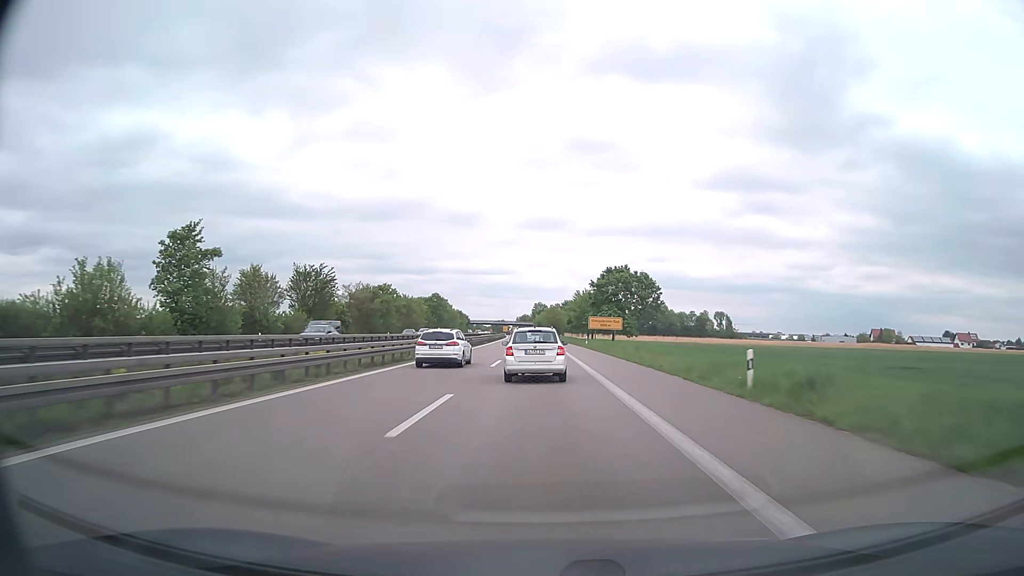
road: trunk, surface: asphalt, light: Day
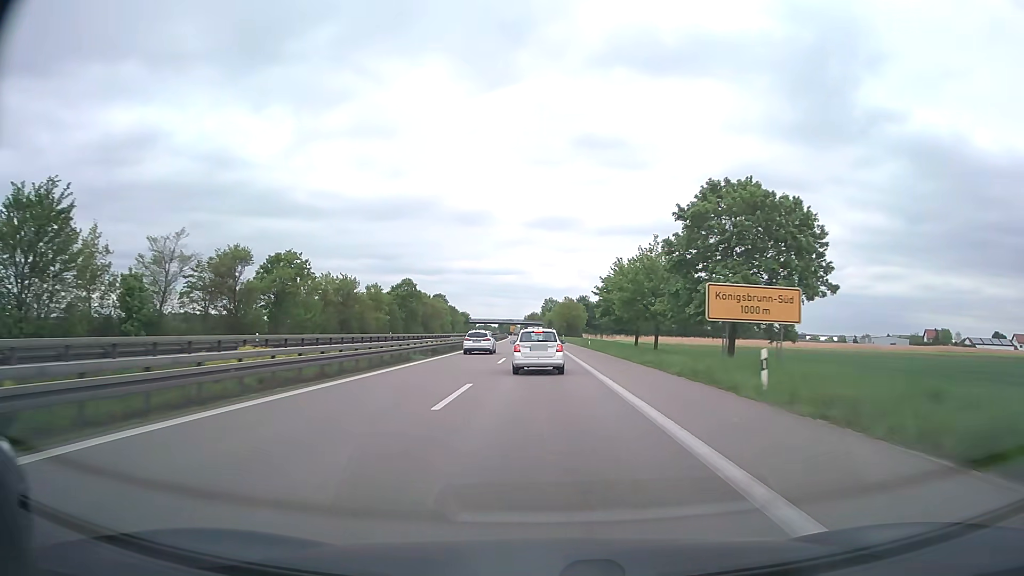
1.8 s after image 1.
(-0.3, +51.1) m; -1°
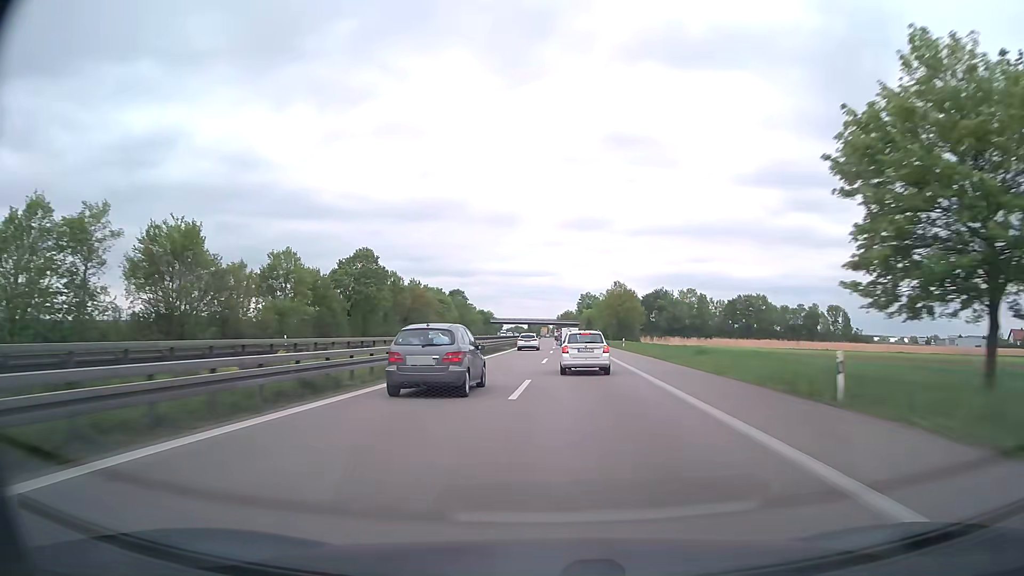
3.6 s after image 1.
(-1.0, +51.9) m; -3°
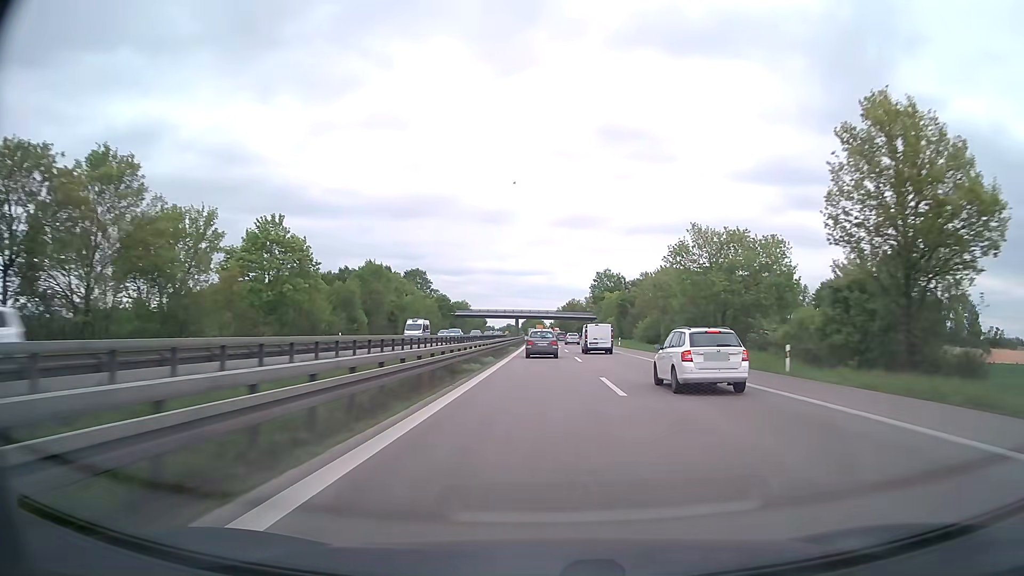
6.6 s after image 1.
(-0.2, +89.9) m; 0°
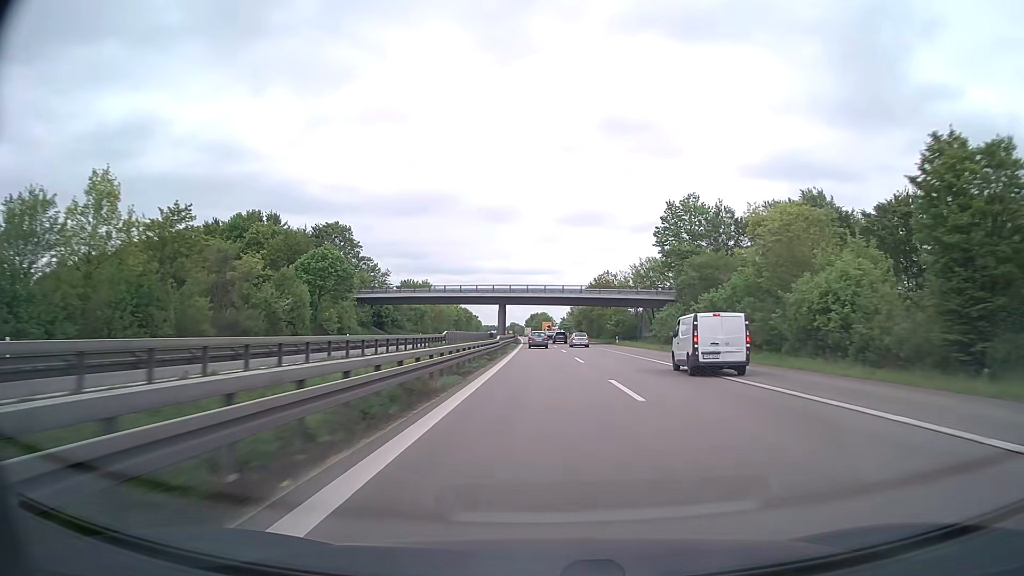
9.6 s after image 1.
(-0.4, +91.3) m; -1°
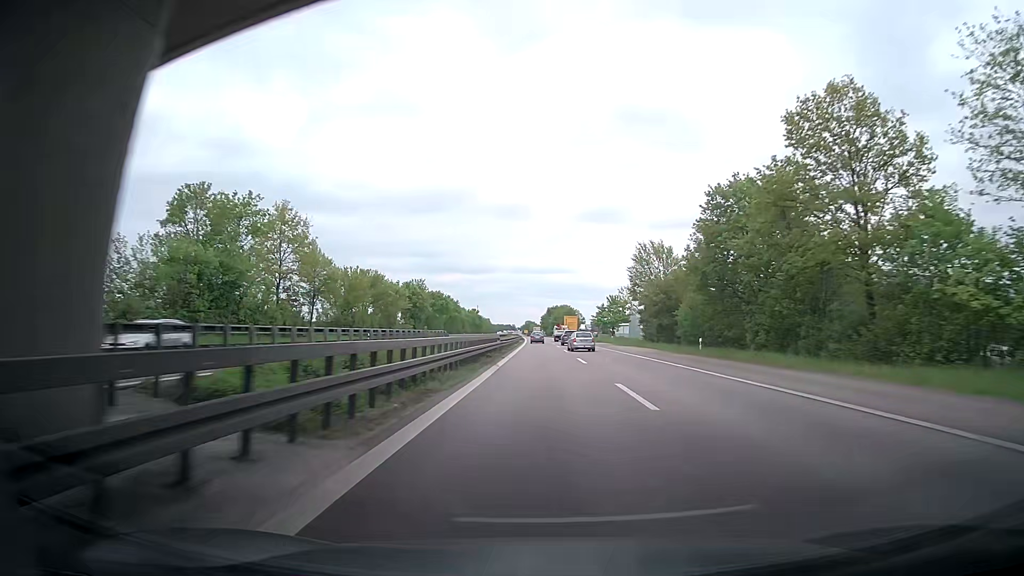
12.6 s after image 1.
(-1.1, +91.9) m; -2°
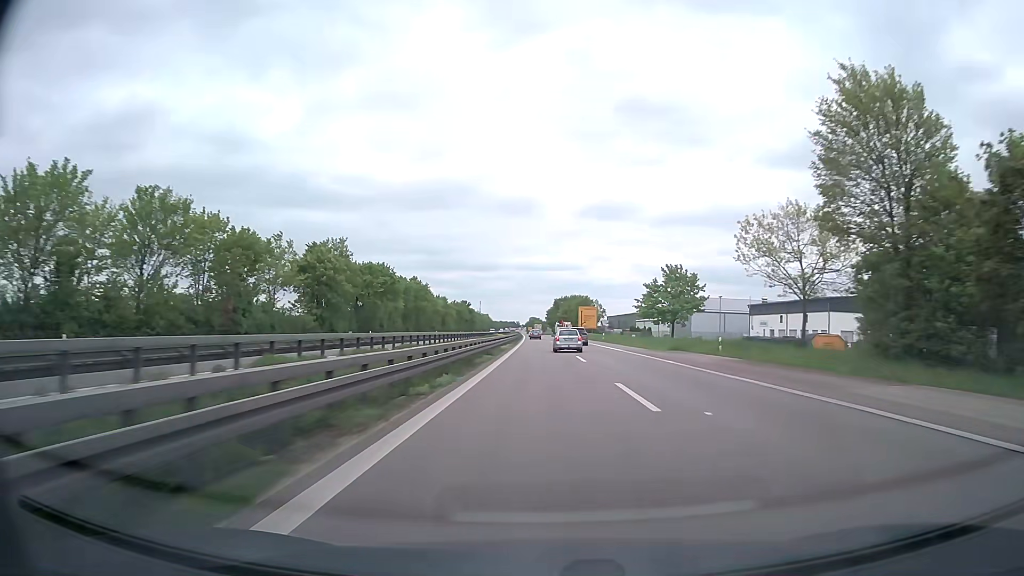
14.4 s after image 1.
(-0.4, +54.3) m; 0°
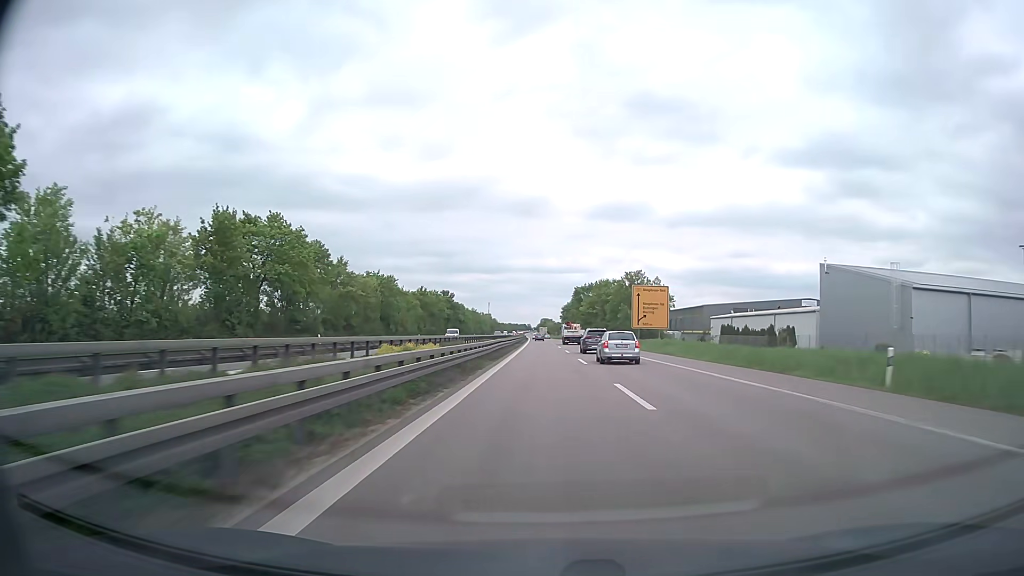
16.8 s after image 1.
(-0.7, +71.5) m; -1°
(0, +10) (0, +20) (0, +30) (0, +40) (0, +50) (0, +60) (0, +70) (0, +80) (-1, +90) (-1, +100) m
